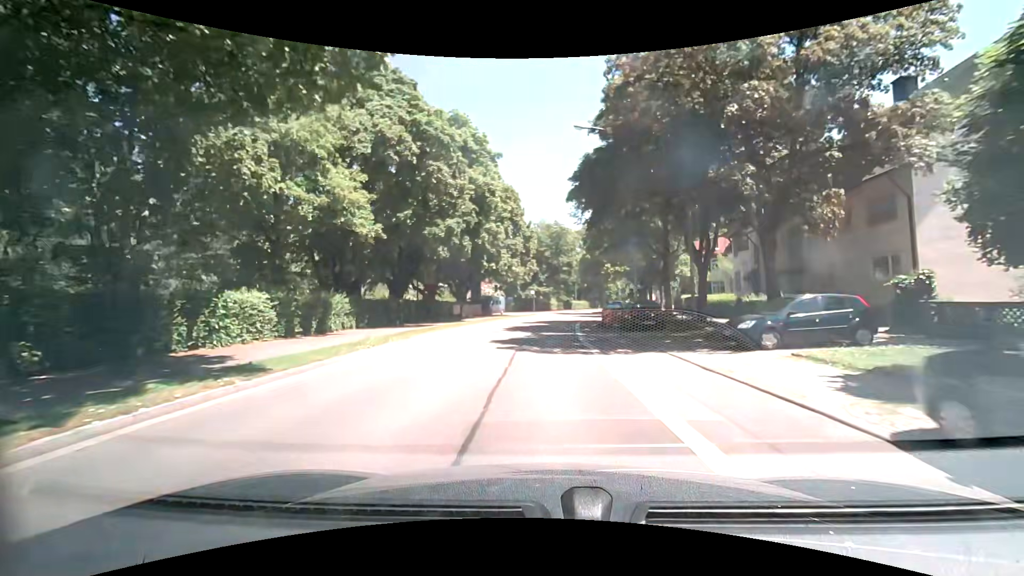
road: secondary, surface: asphalt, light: Day
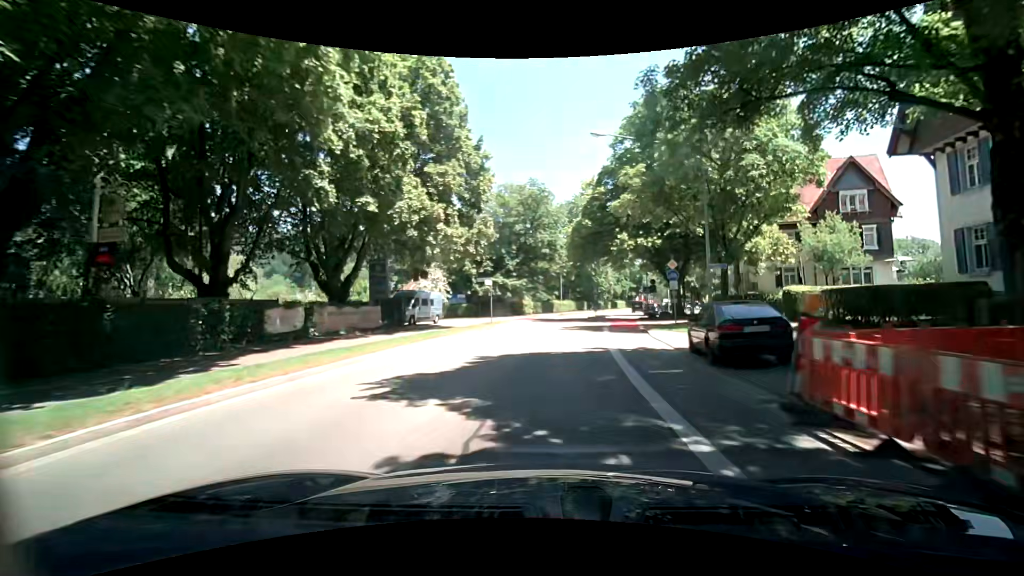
(+0.9, +29.8) m; +3°
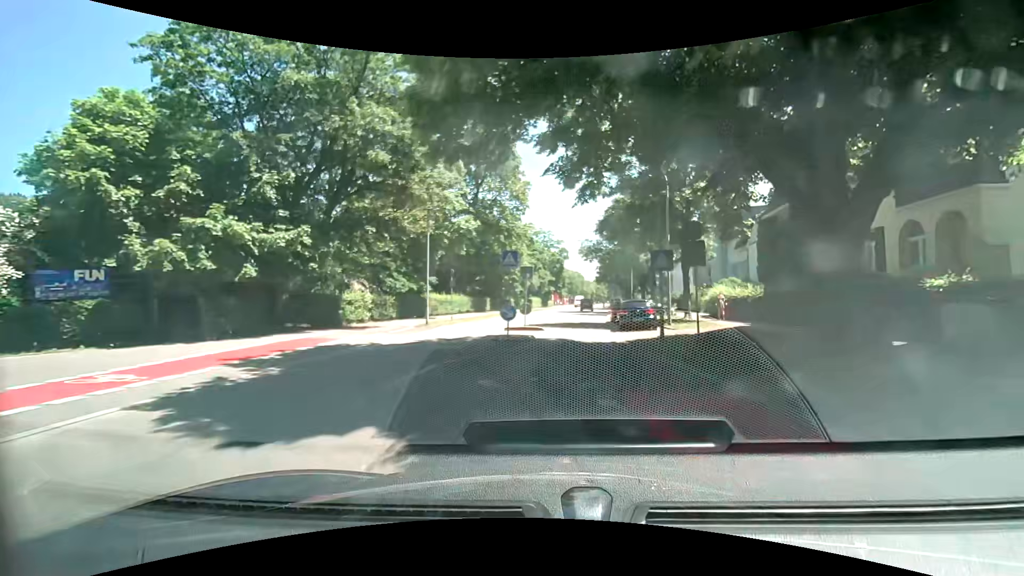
(+3.2, +34.8) m; +11°
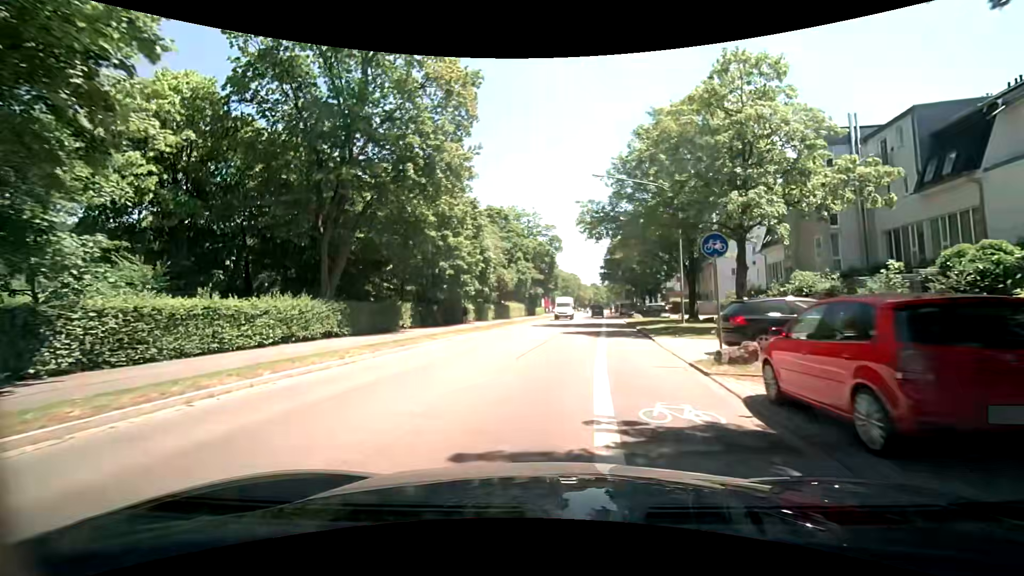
(+1.8, +29.3) m; +2°
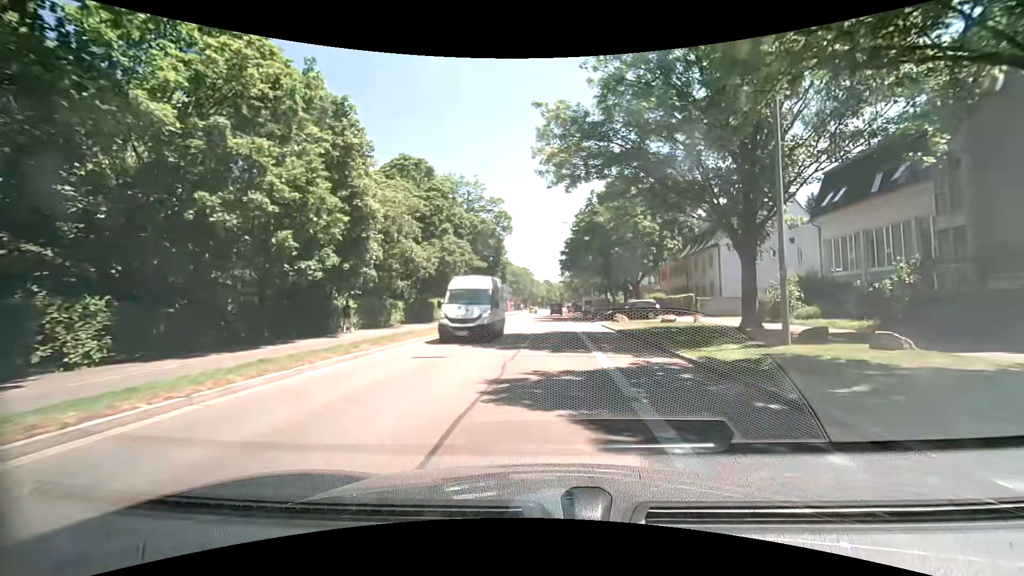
(+0.8, +19.1) m; +5°
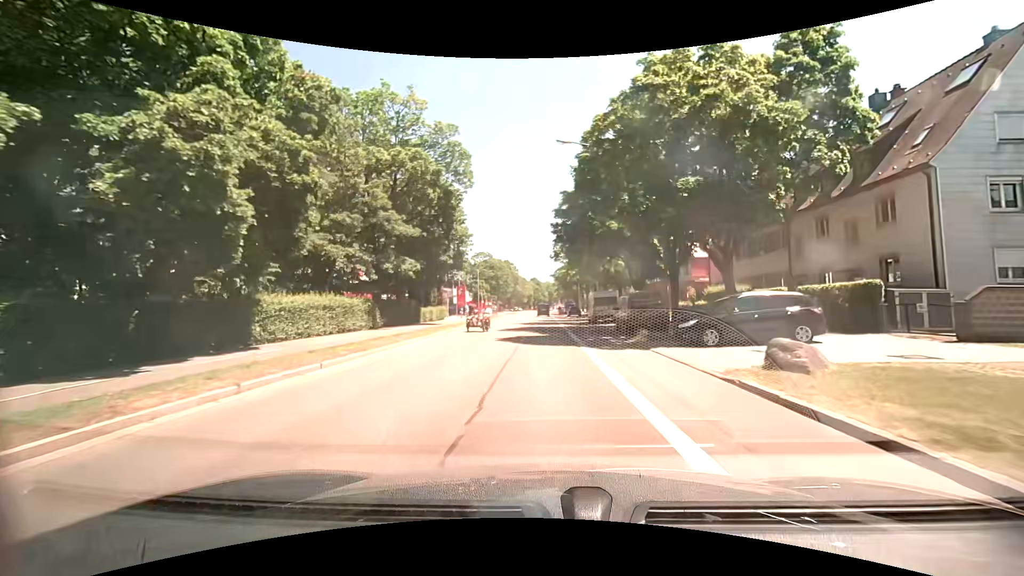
(+0.1, +26.1) m; +1°
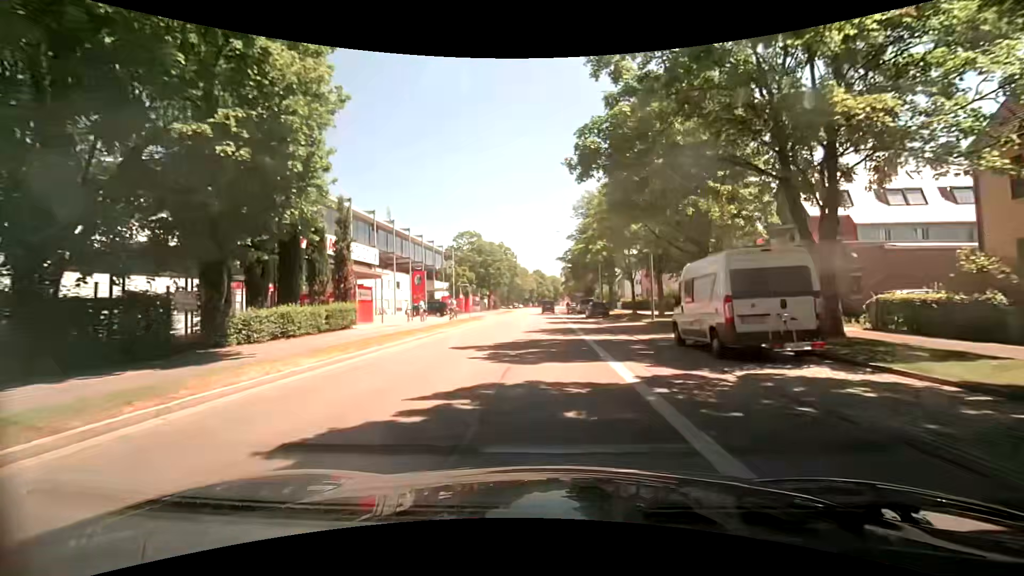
(-0.2, +27.1) m; +1°
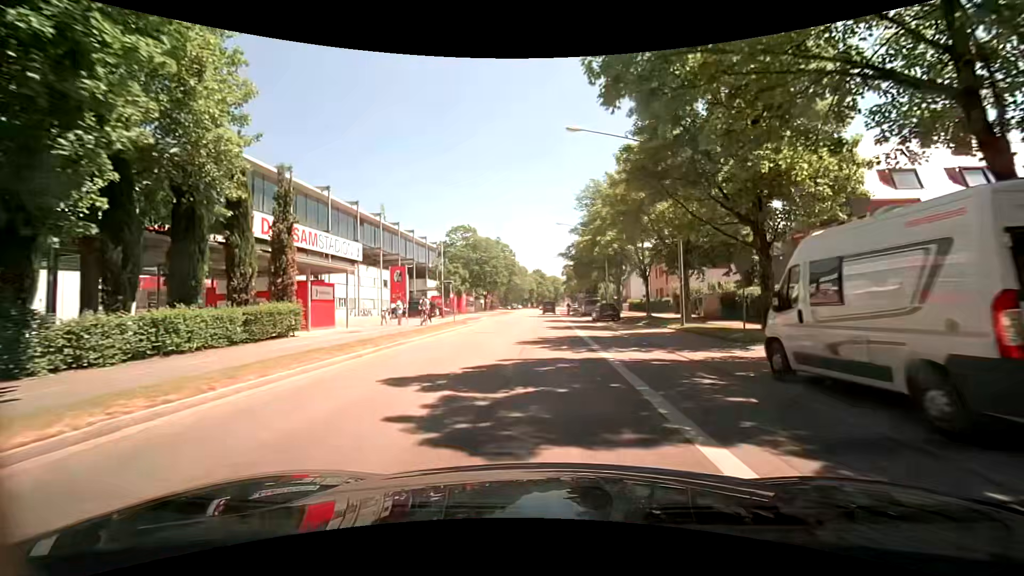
(-0.1, +6.5) m; -1°
(0, +10) (0, +20) (0, +30) (0, +40) (0, +50) (+1, +60) (+1, +70) (+1, +80) (+1, +90) (+2, +100) m
